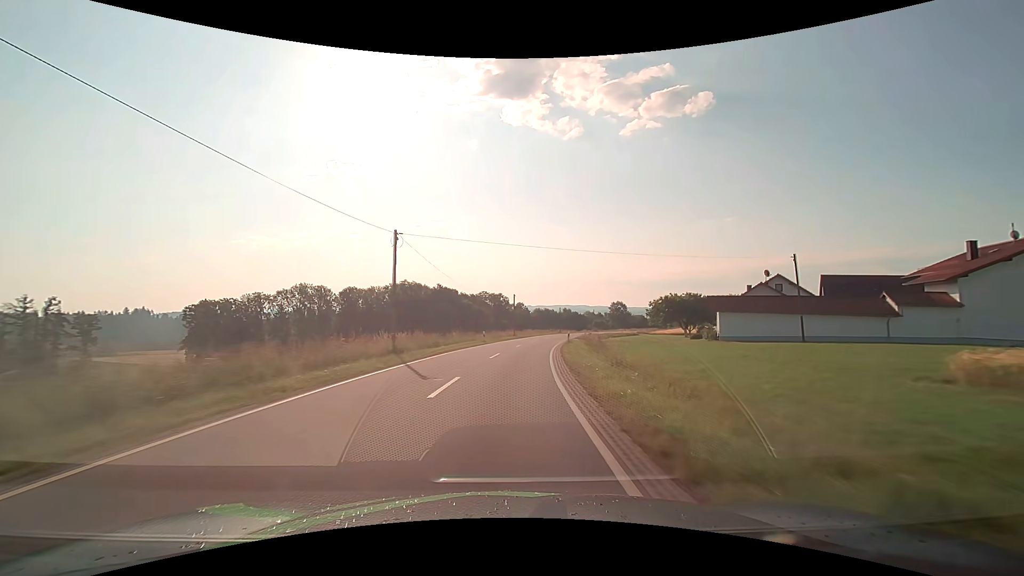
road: tertiary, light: Day
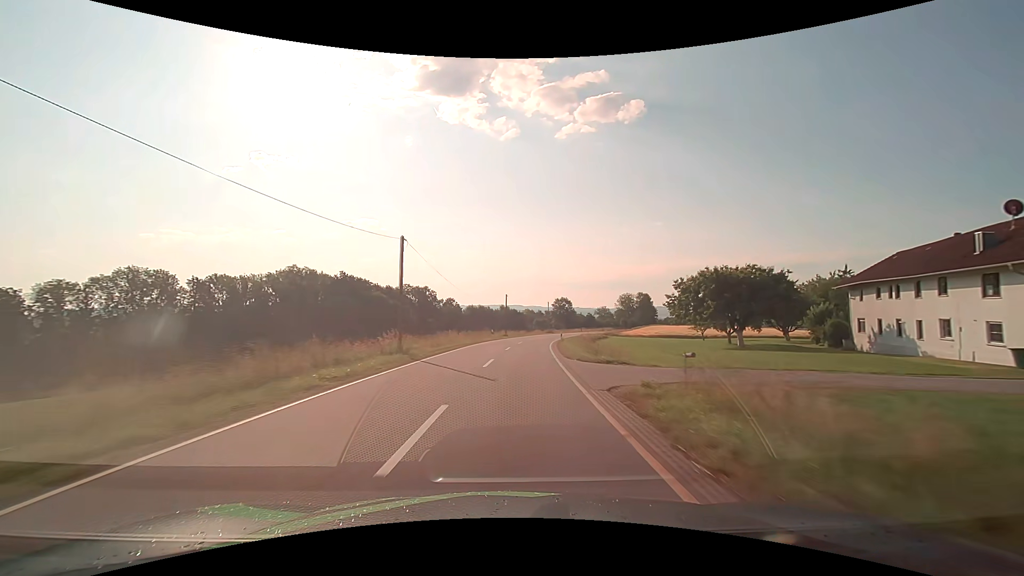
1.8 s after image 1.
(+2.6, +41.1) m; +7°
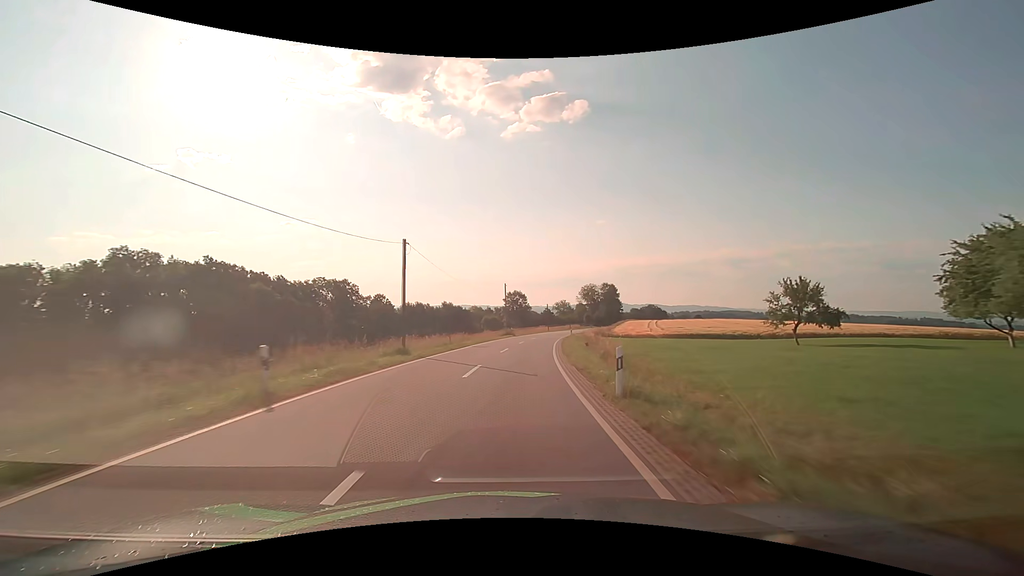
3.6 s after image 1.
(+2.2, +40.0) m; +6°
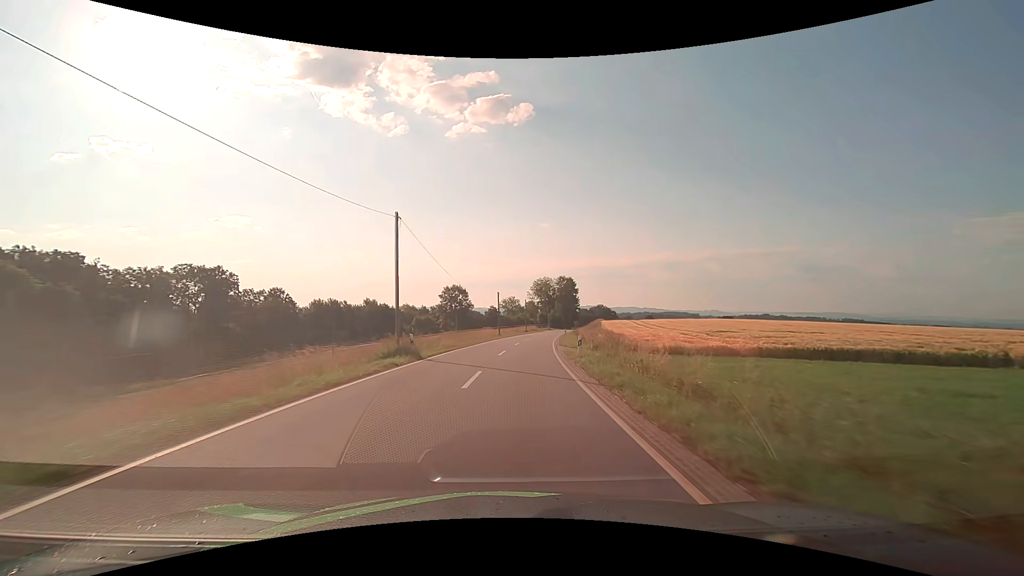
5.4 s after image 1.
(+2.0, +38.2) m; +6°
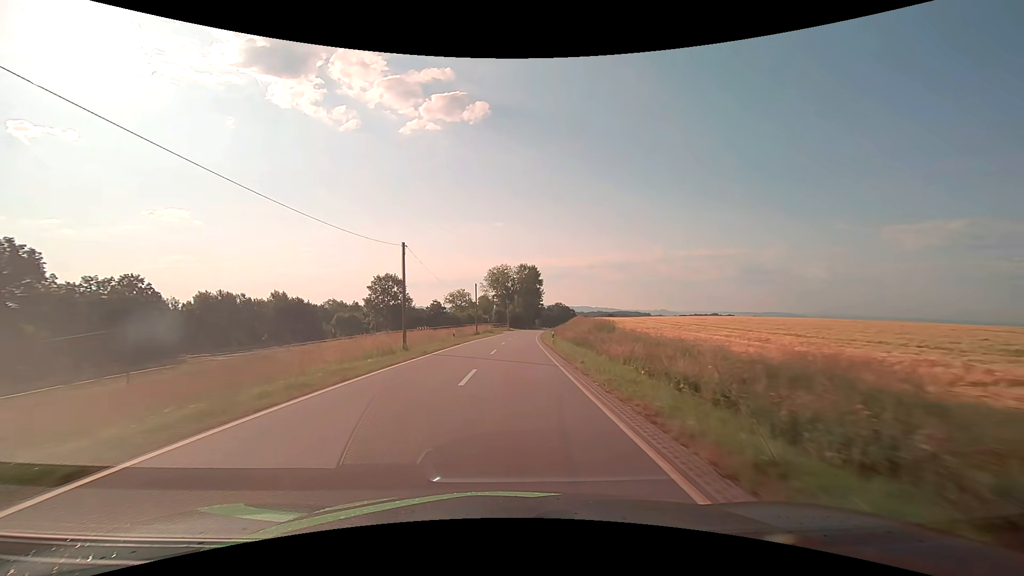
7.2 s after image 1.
(+1.7, +35.8) m; +5°
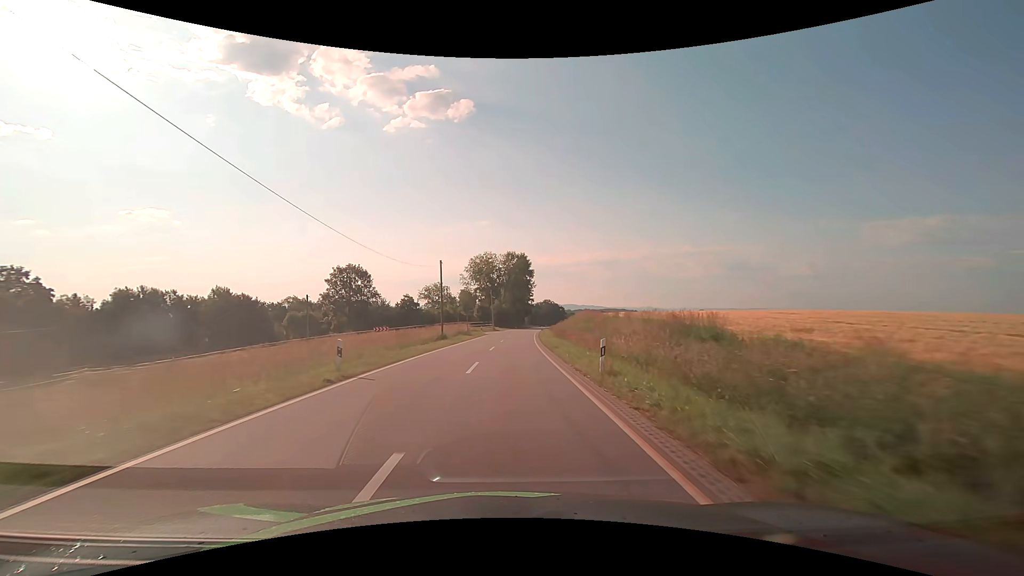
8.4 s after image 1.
(+0.3, +21.6) m; +1°
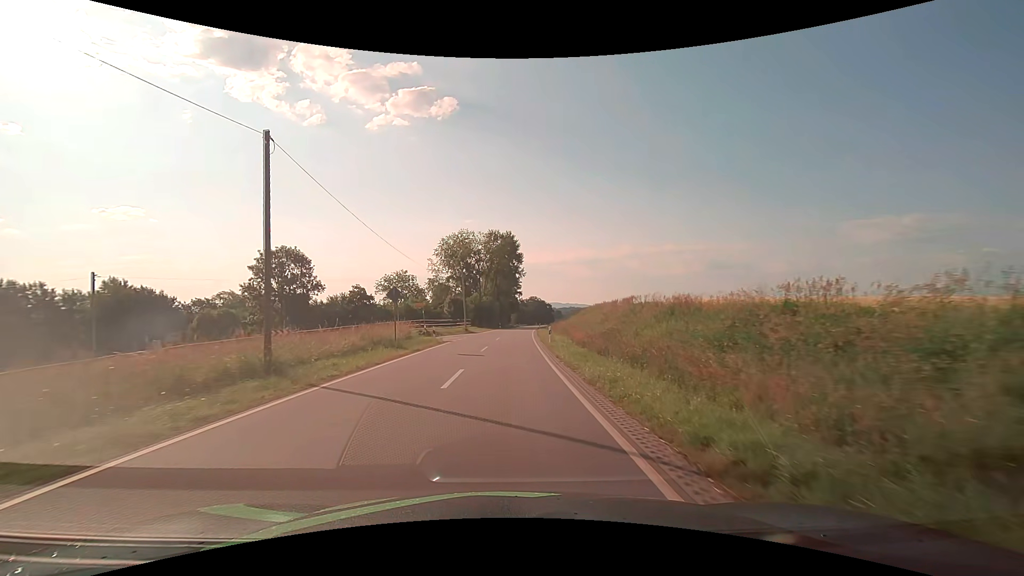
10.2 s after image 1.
(+0.5, +27.0) m; +2°
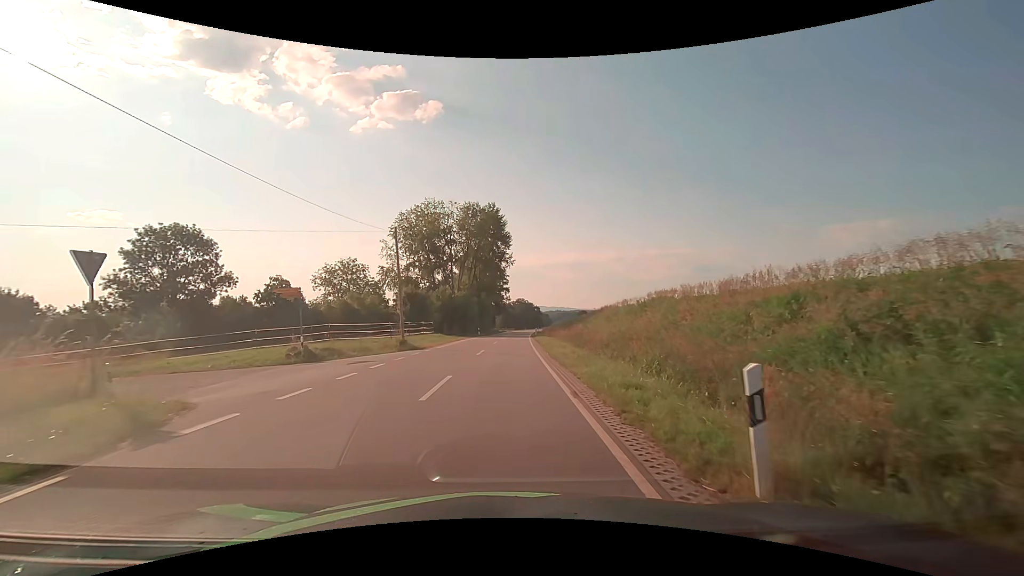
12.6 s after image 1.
(+0.4, +25.1) m; +2°
